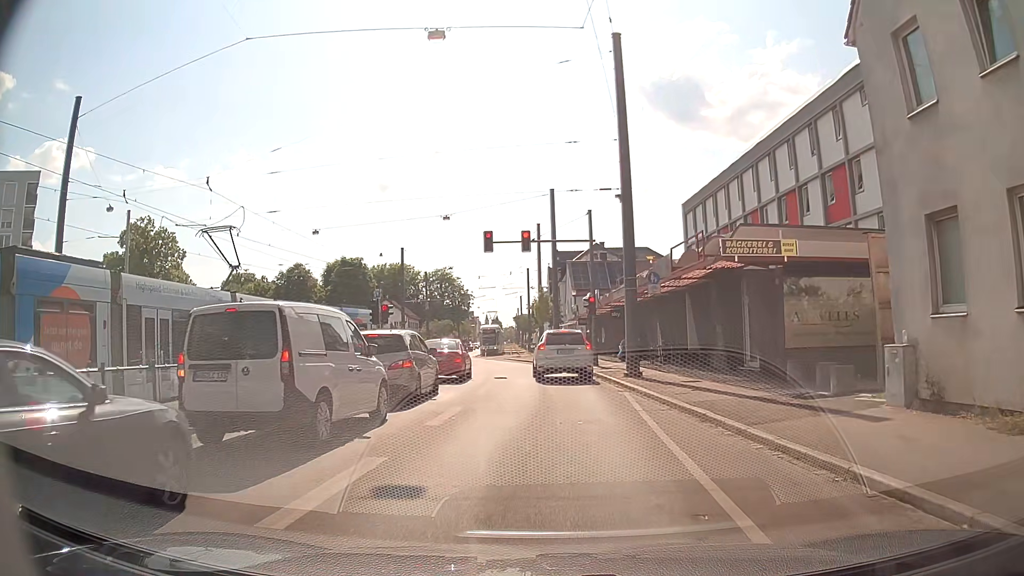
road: tertiary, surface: asphalt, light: Day
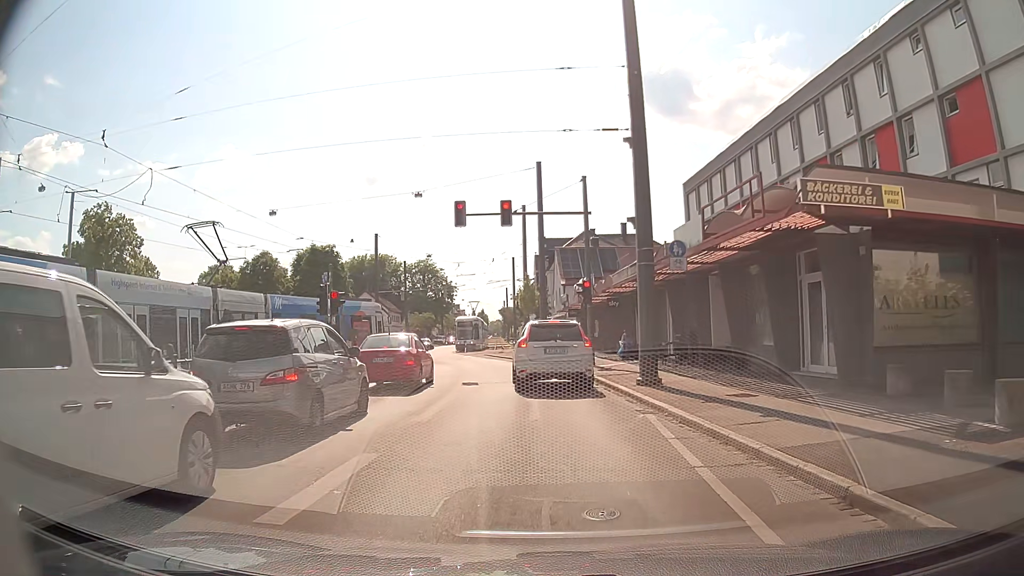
(0.0, +5.7) m; +2°
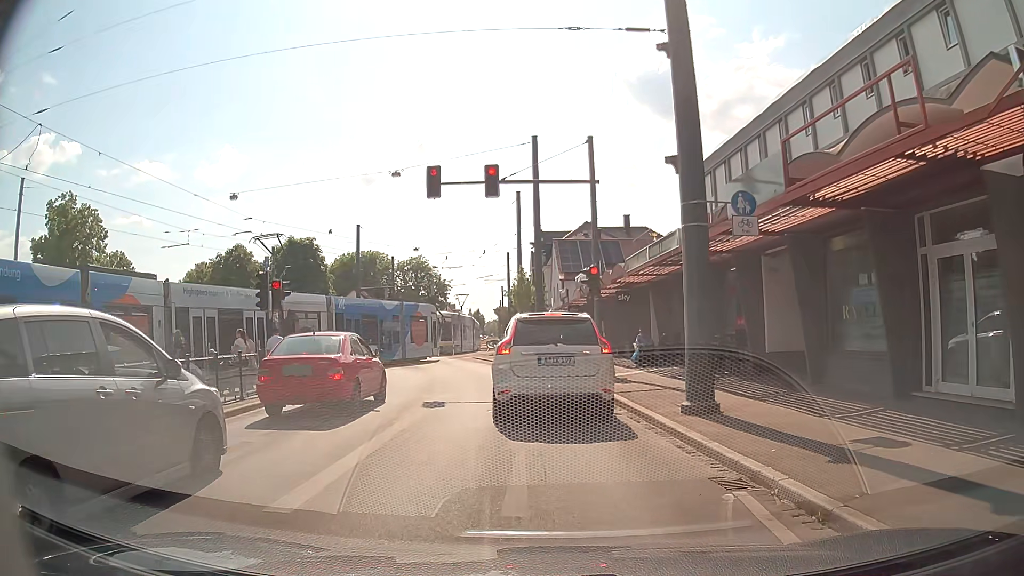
(-0.1, +5.4) m; 0°
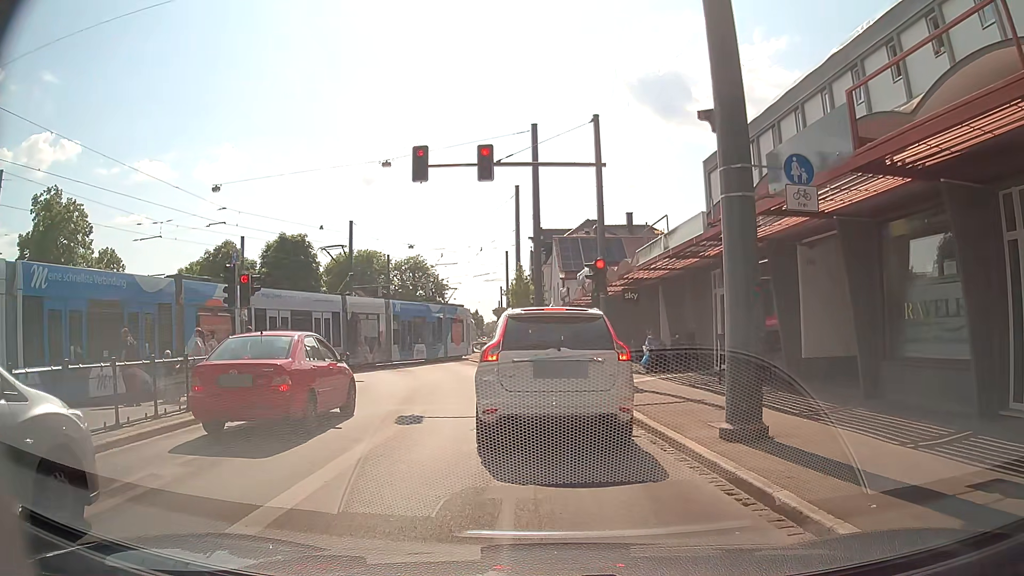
(-0.1, +2.2) m; -2°
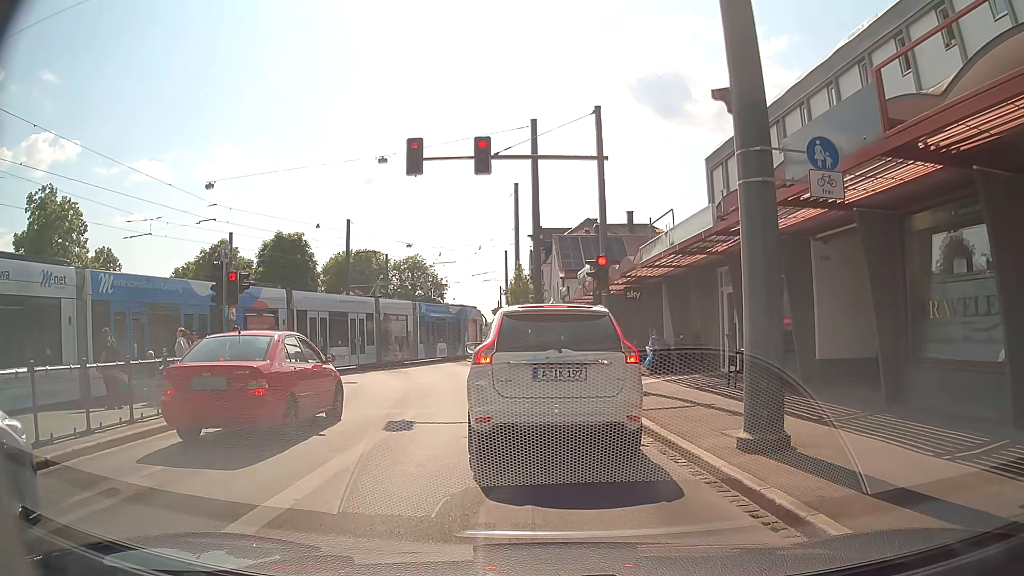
(0.0, +0.7) m; 0°
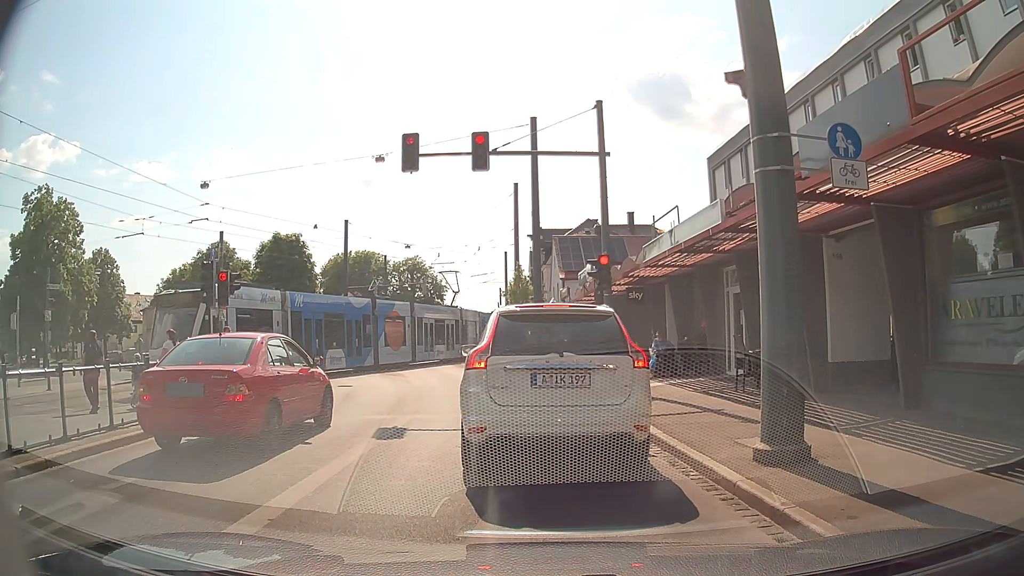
(0.0, +0.6) m; 0°
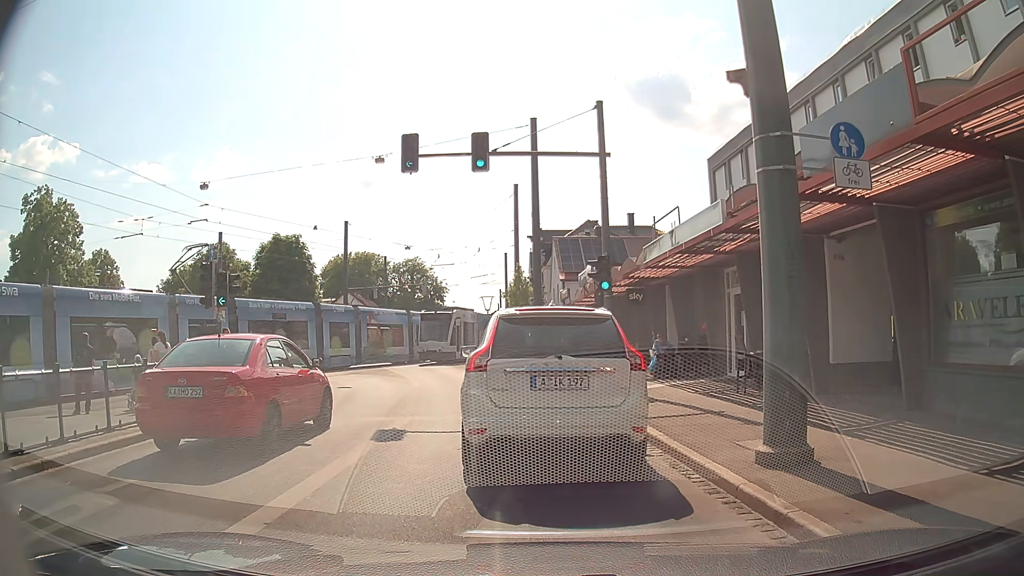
(0.0, +0.1) m; 0°
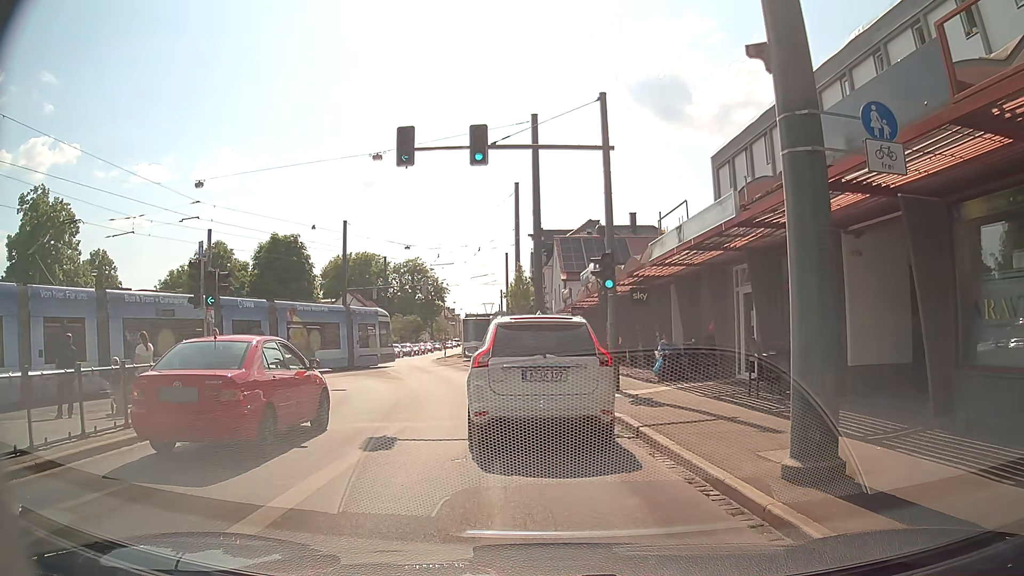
(0.0, +0.8) m; 0°
